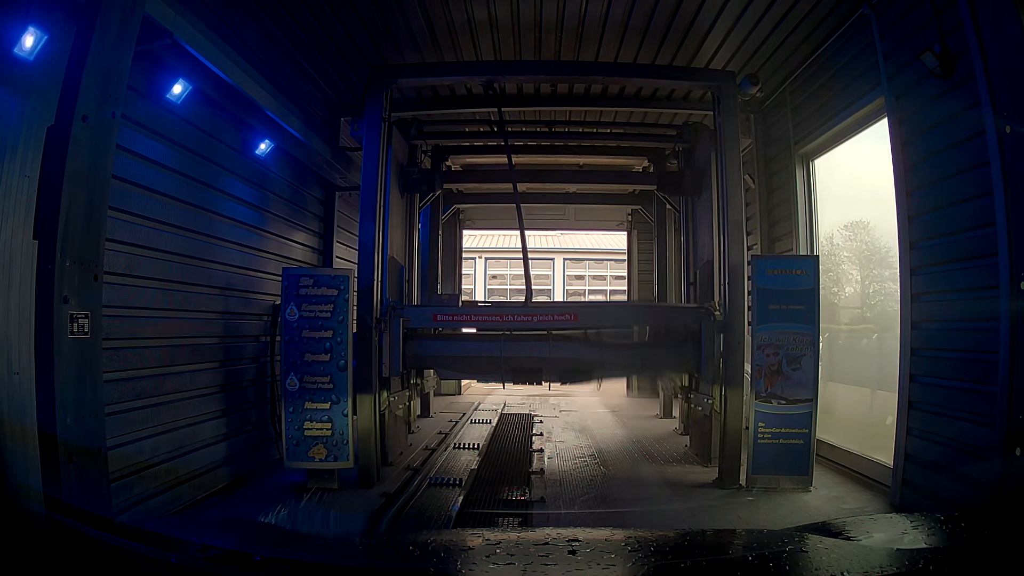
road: service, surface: asphalt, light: Day
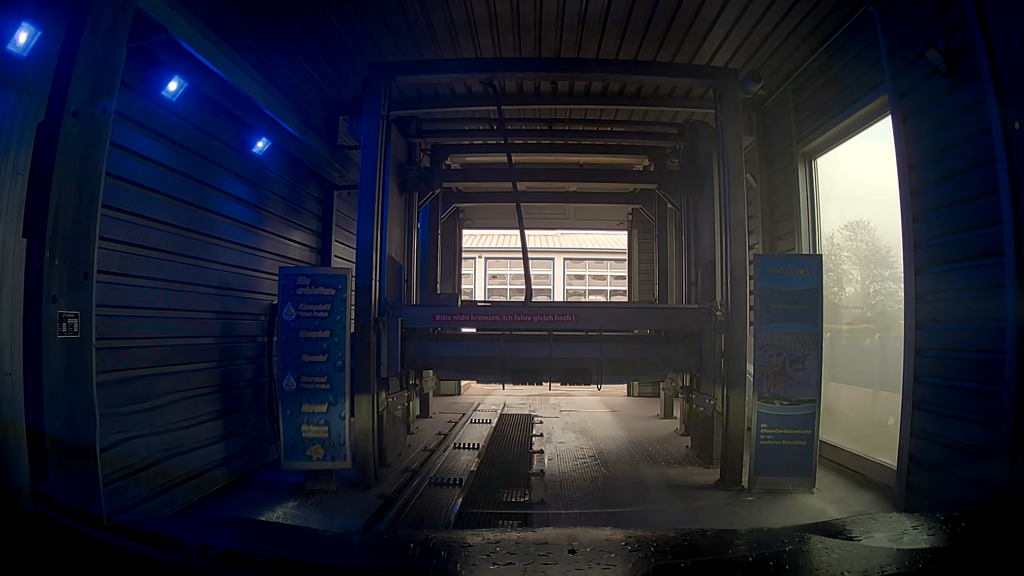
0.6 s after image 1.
(0.0, 0.0) m; 0°
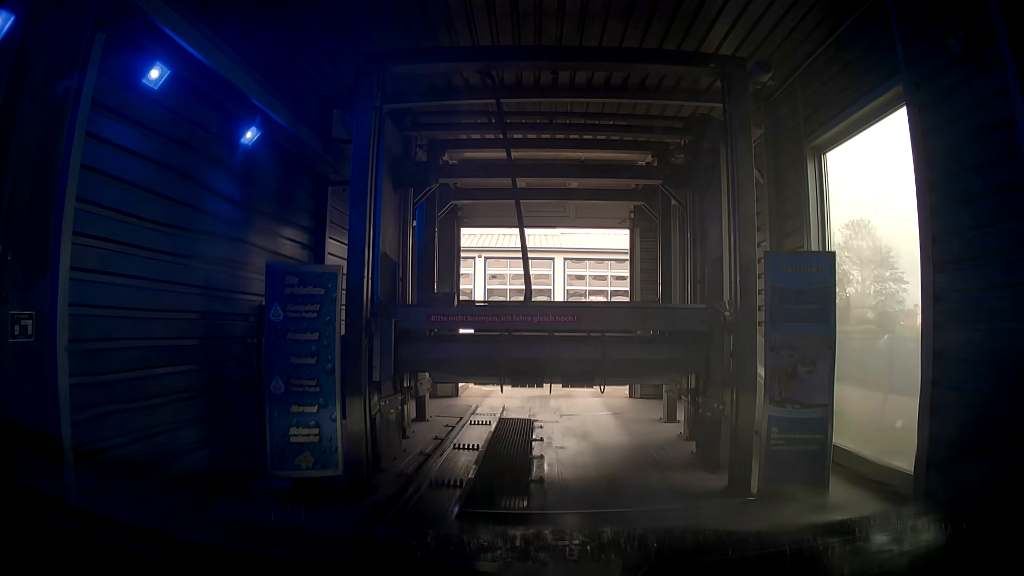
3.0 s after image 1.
(0.0, +0.1) m; 0°
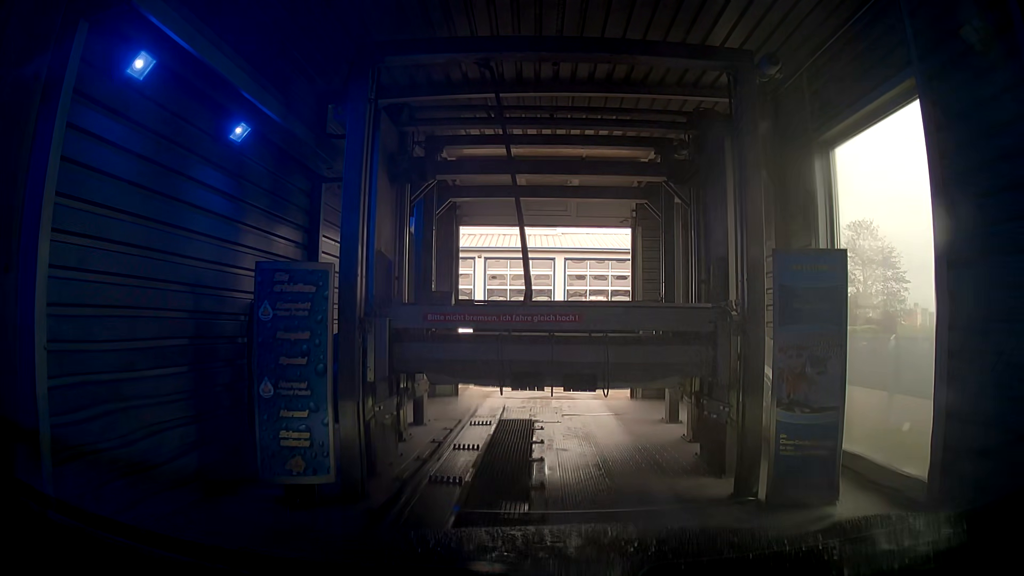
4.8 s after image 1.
(0.0, +0.1) m; 0°
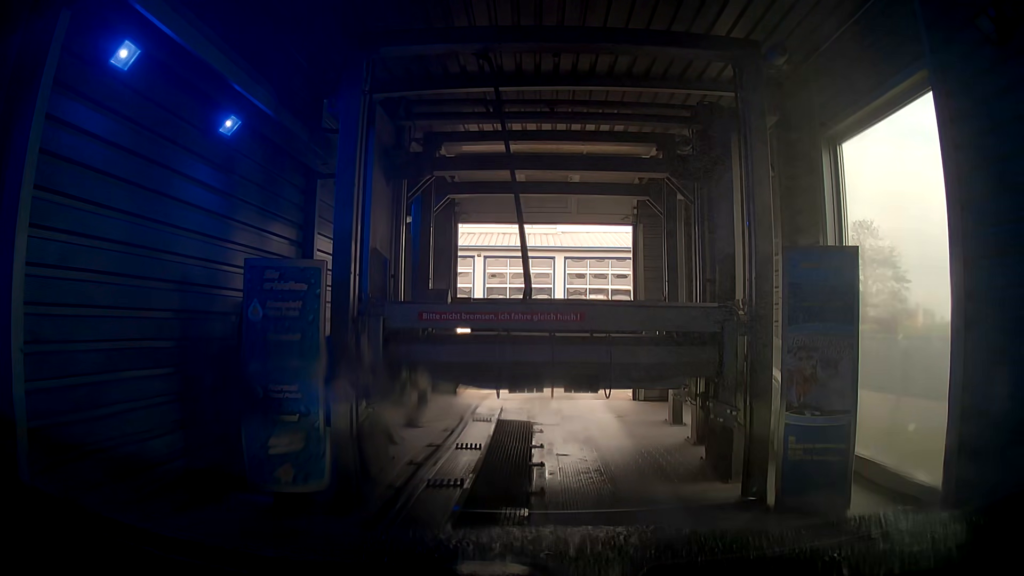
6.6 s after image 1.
(0.0, +0.1) m; 0°
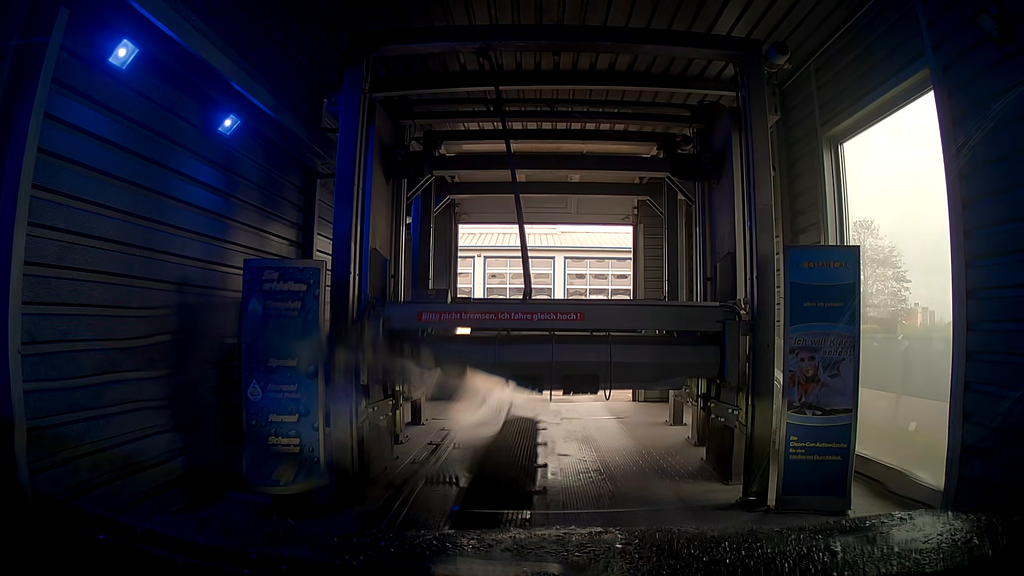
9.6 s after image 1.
(0.0, +0.1) m; 0°
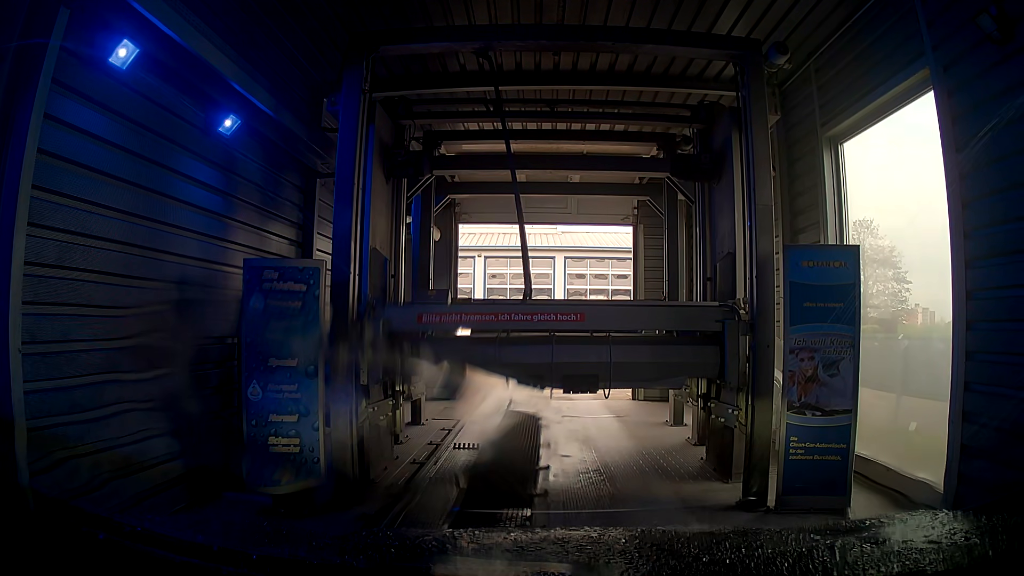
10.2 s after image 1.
(0.0, 0.0) m; 0°
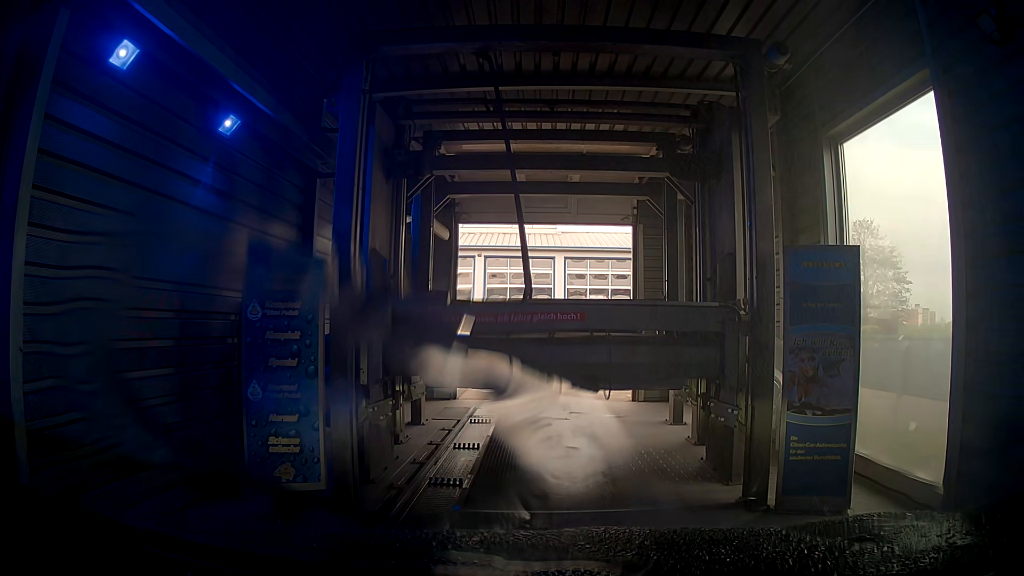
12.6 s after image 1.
(0.0, 0.0) m; 0°
